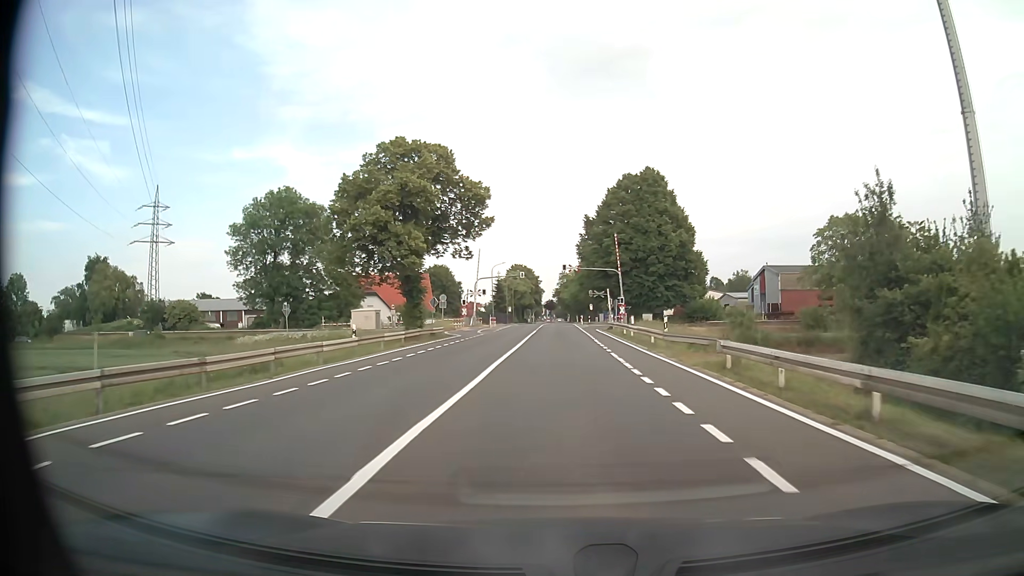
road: tertiary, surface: asphalt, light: Day
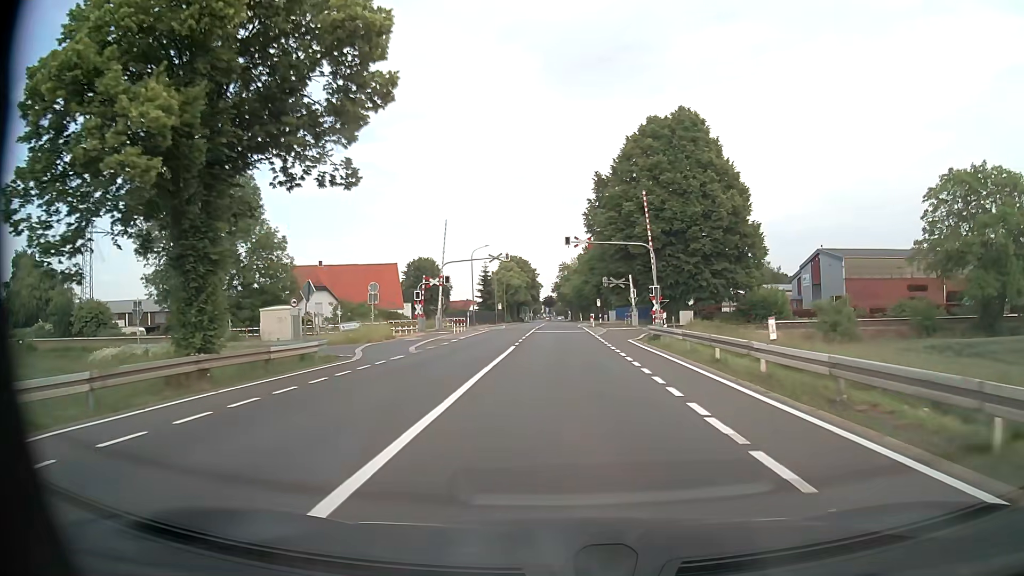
(0.0, +24.3) m; 0°
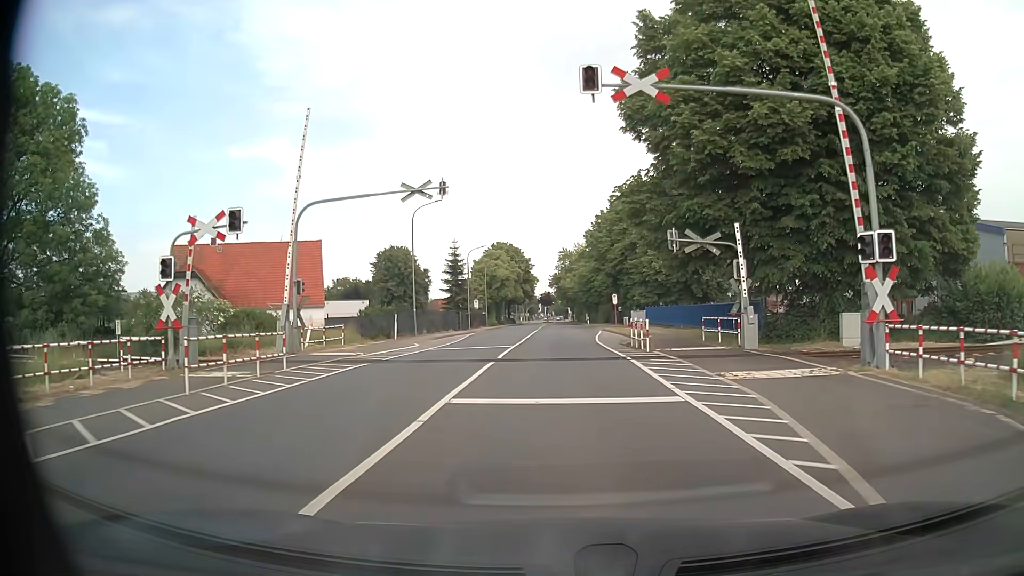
(-0.1, +32.5) m; 0°
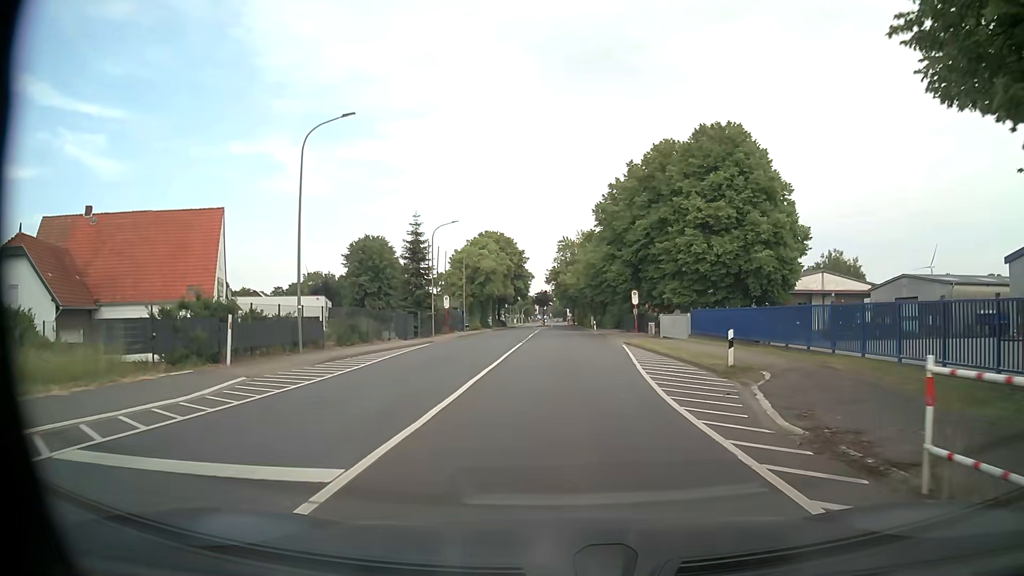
(+0.1, +21.8) m; 0°
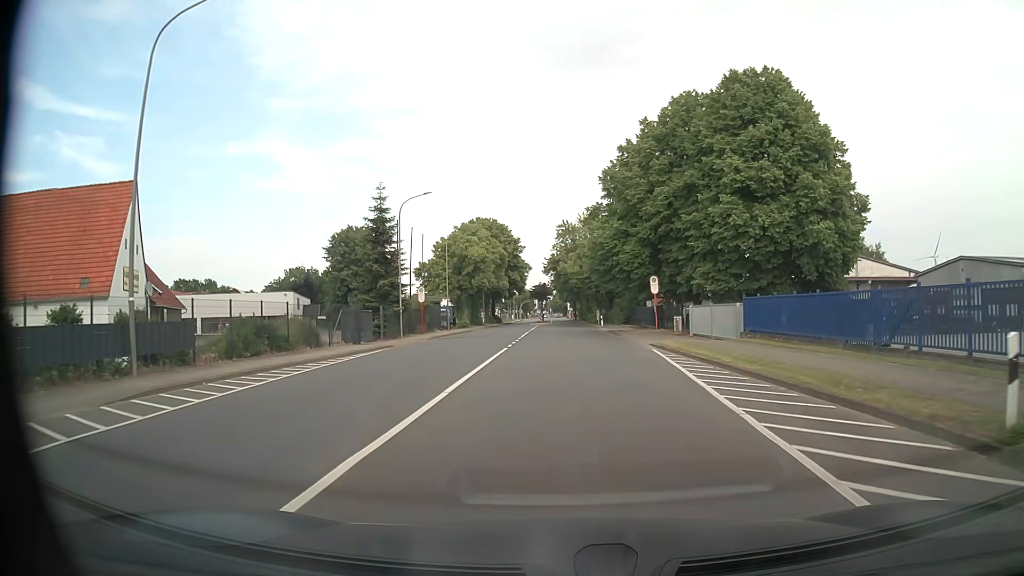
(0.0, +11.7) m; 0°
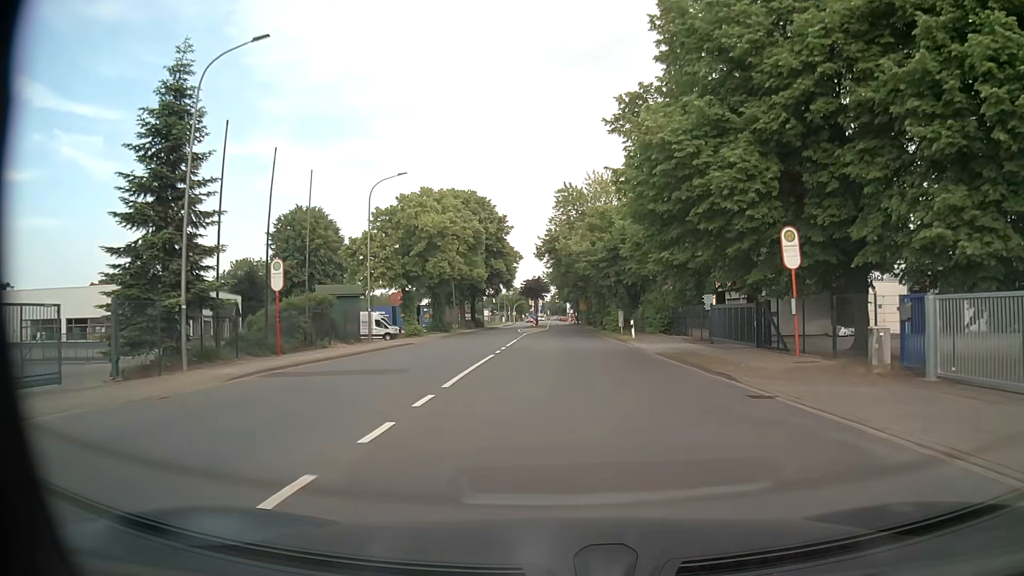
(-0.2, +27.6) m; 0°
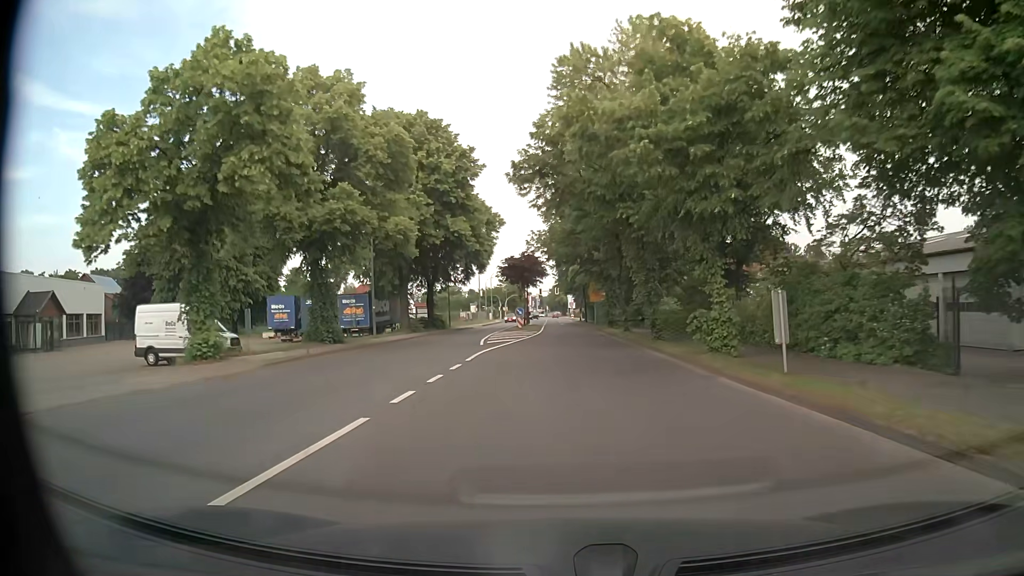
(-0.2, +32.4) m; 0°
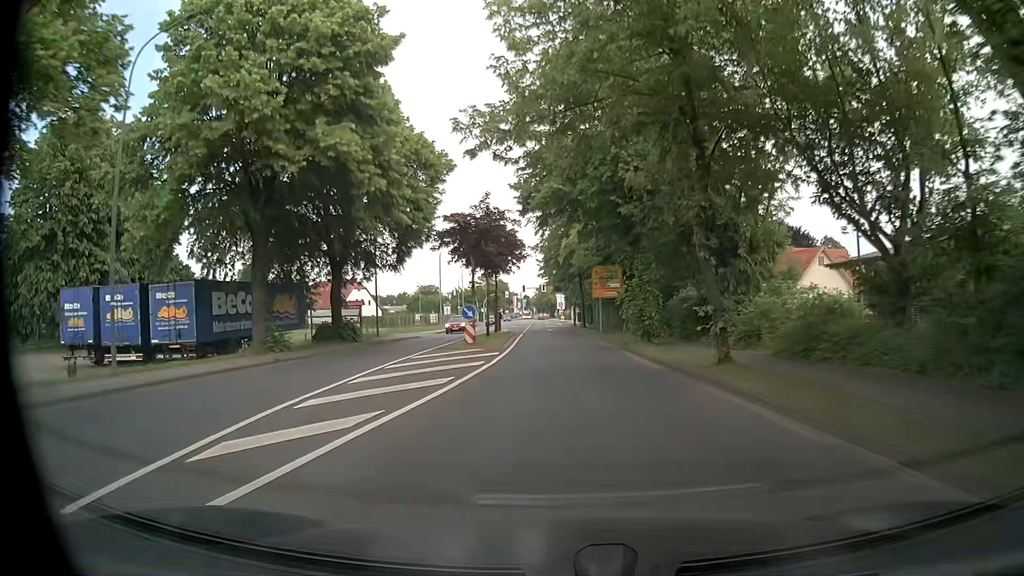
(+0.2, +24.8) m; +2°
(0, +10) (0, +20) (0, +30) (-1, +40) (-1, +50) (-1, +60) (-2, +70) (-2, +80) (-3, +90) (-3, +100) m
